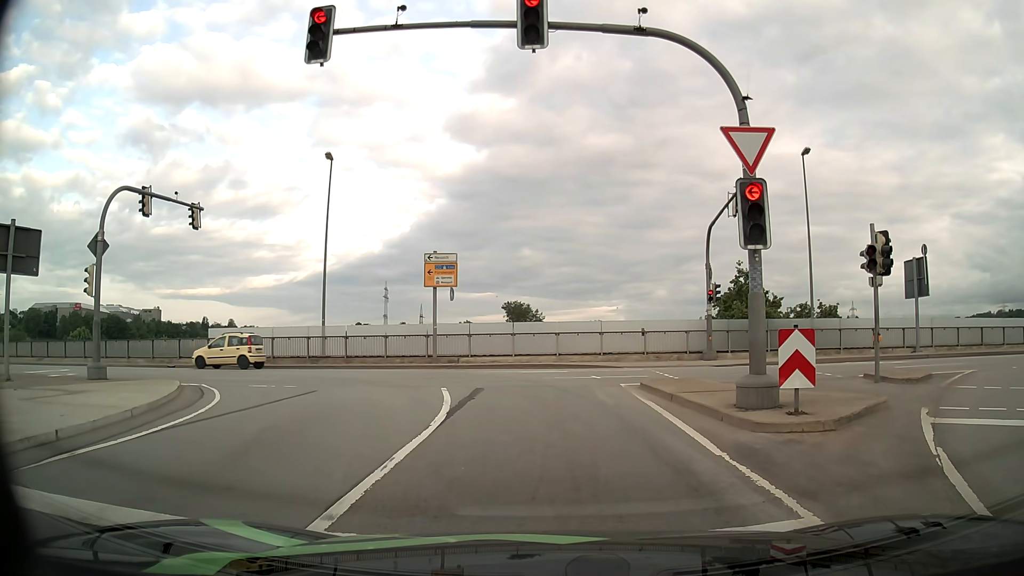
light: Day
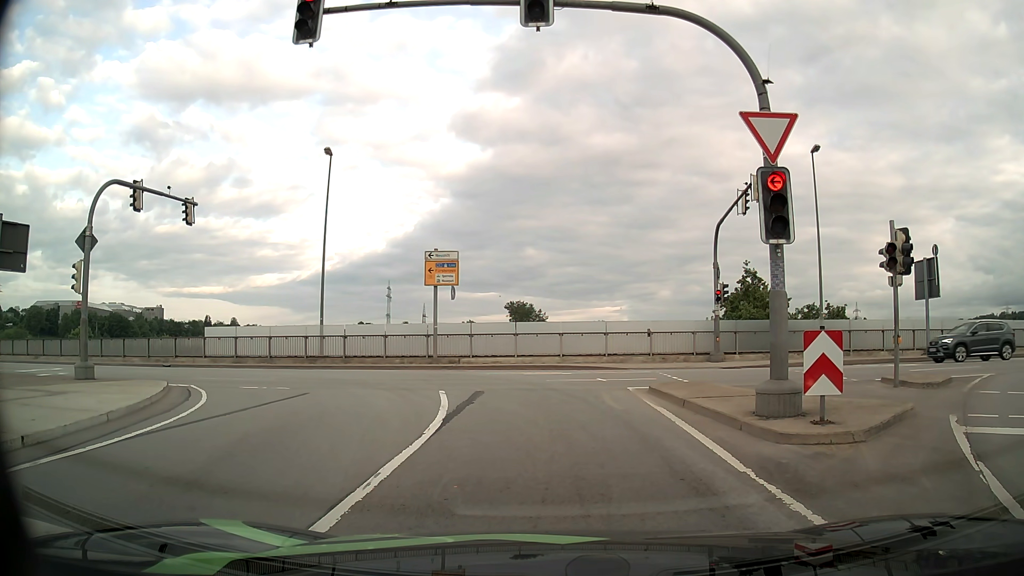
(0.0, +0.7) m; 0°
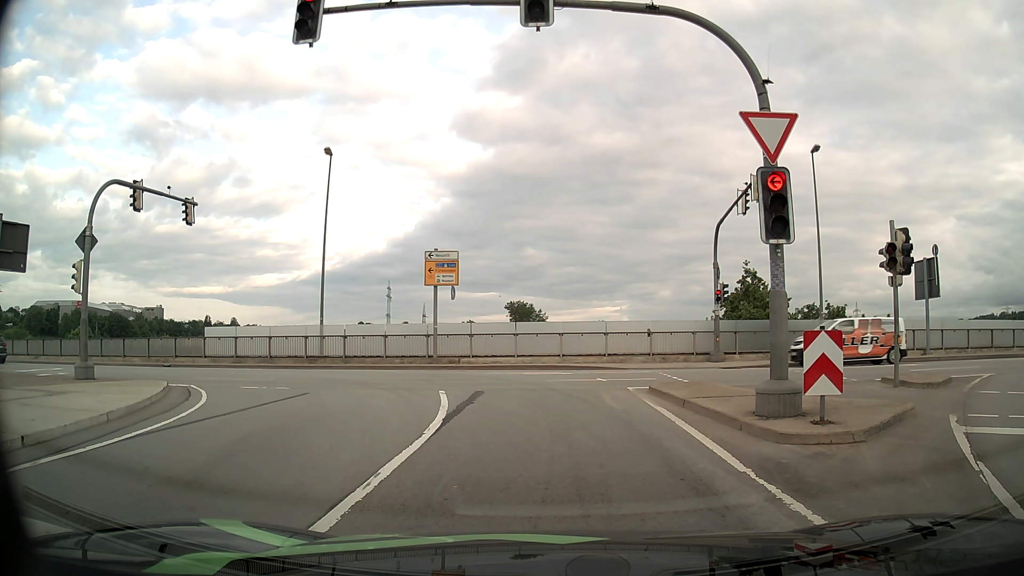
(0.0, 0.0) m; 0°
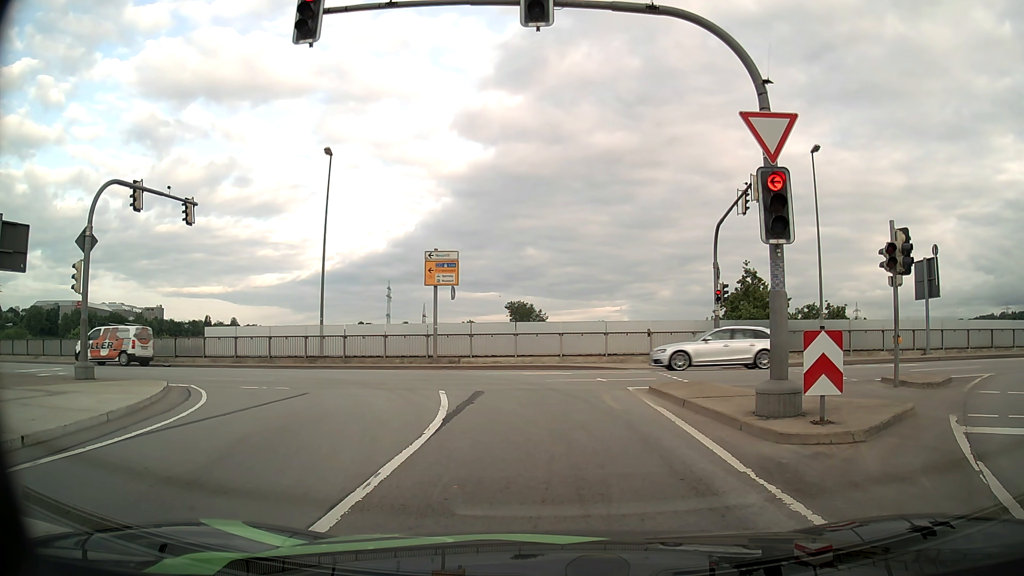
(0.0, 0.0) m; 0°
